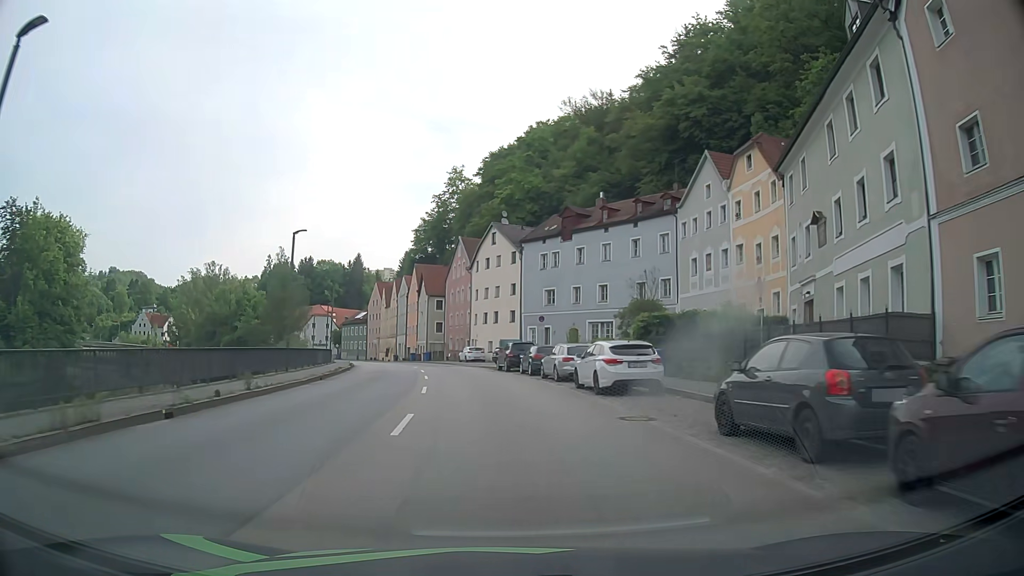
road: primary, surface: asphalt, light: Day
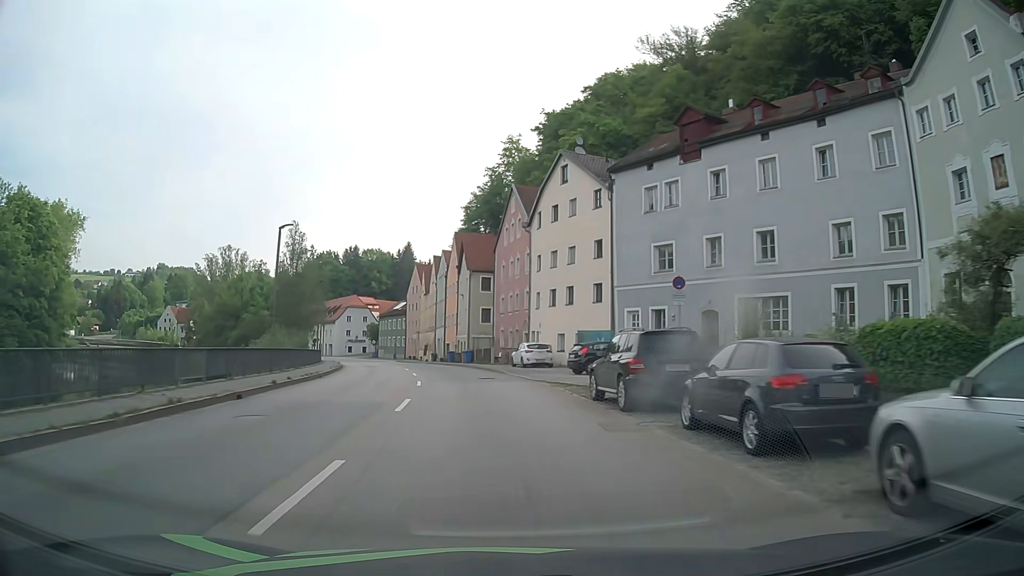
(-1.0, +23.6) m; -5°
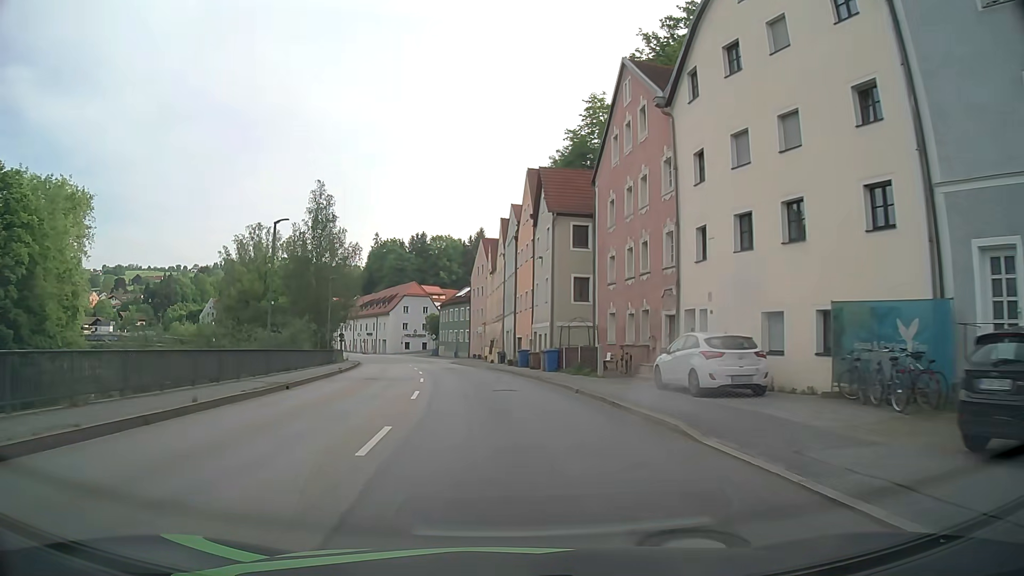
(-1.4, +23.6) m; -7°
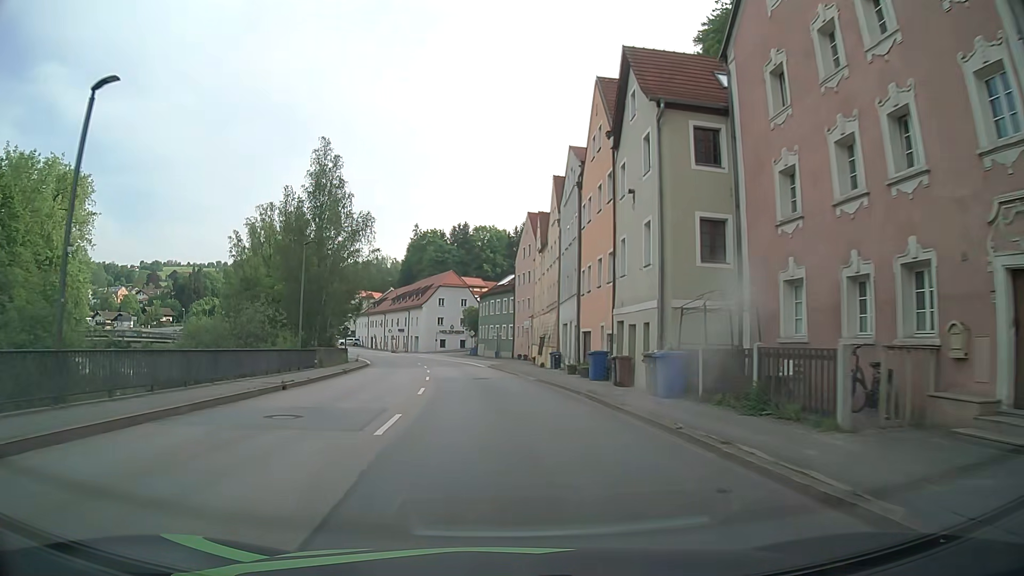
(-0.5, +15.9) m; -4°
